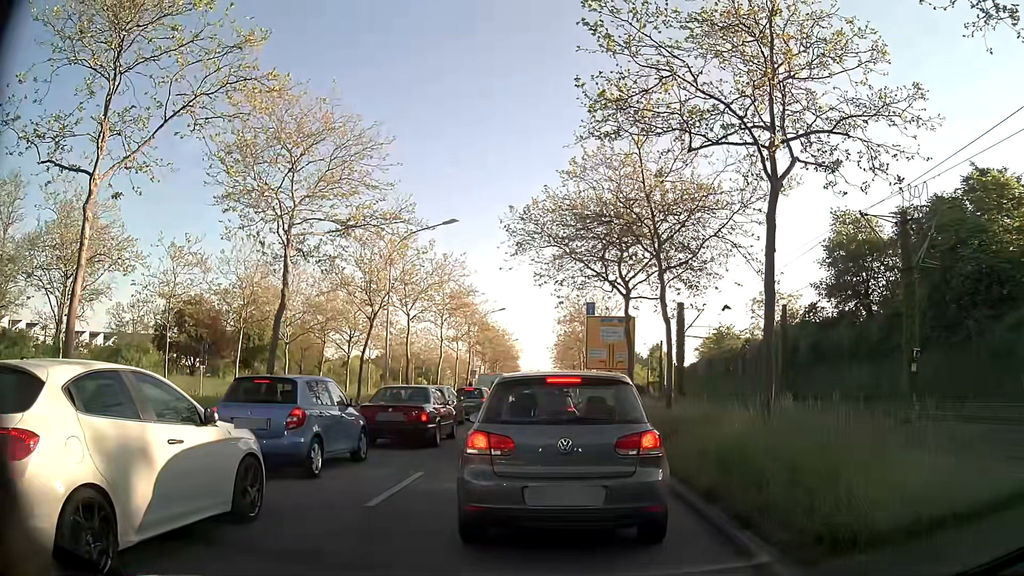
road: primary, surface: asphalt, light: Day
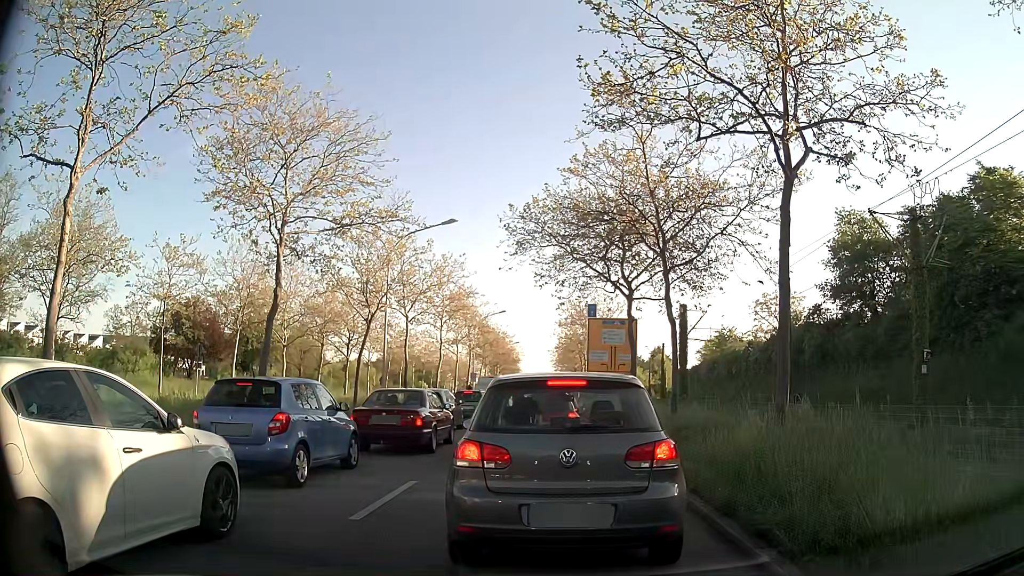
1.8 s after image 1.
(0.0, +0.6) m; 0°
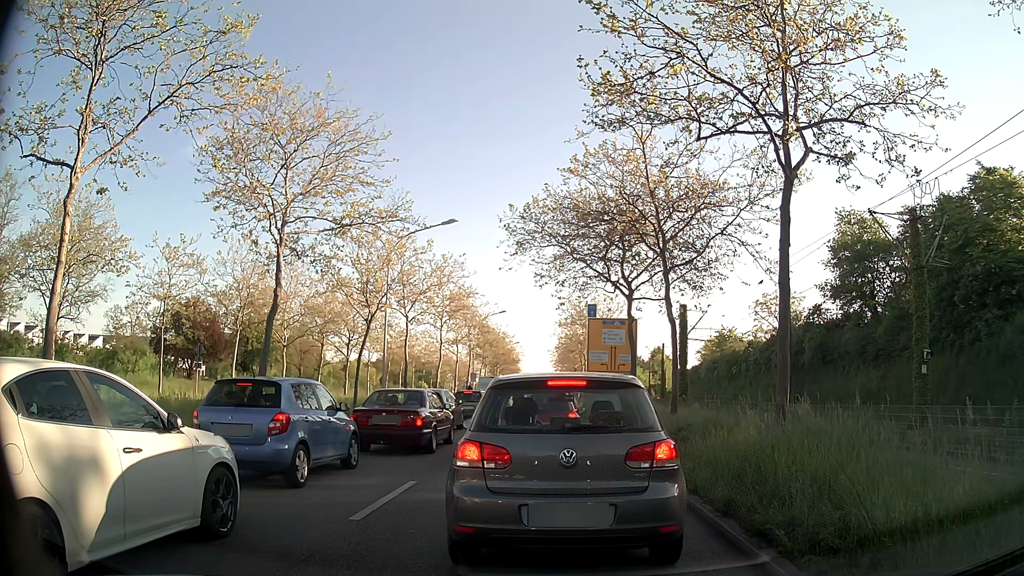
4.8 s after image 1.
(0.0, +0.1) m; 0°
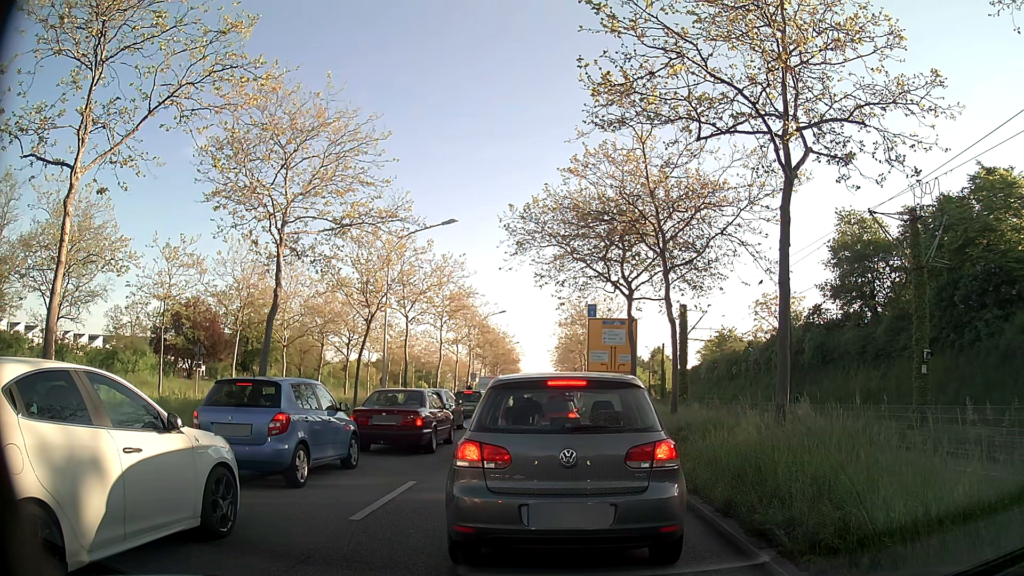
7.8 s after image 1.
(0.0, 0.0) m; 0°
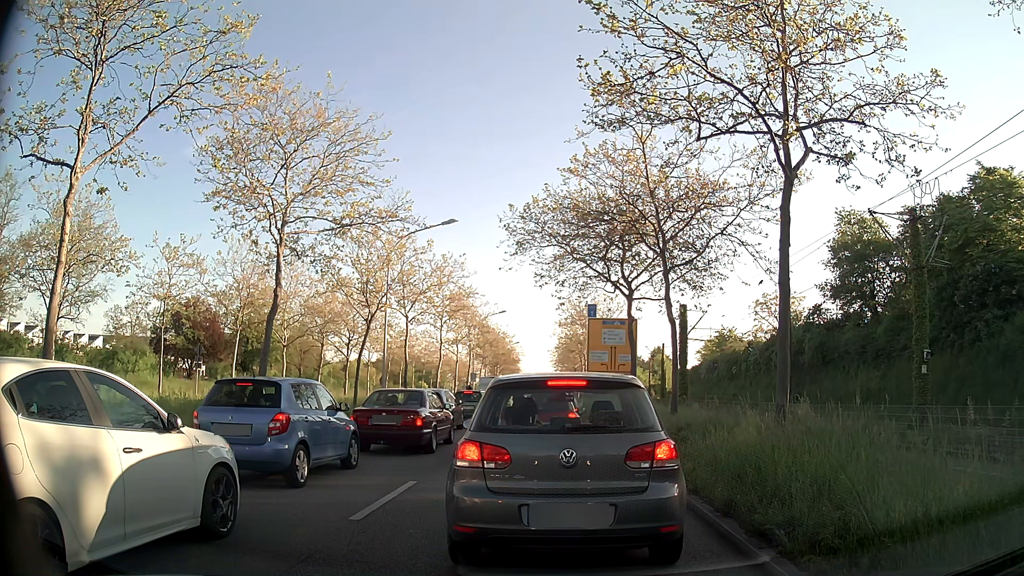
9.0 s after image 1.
(0.0, 0.0) m; 0°
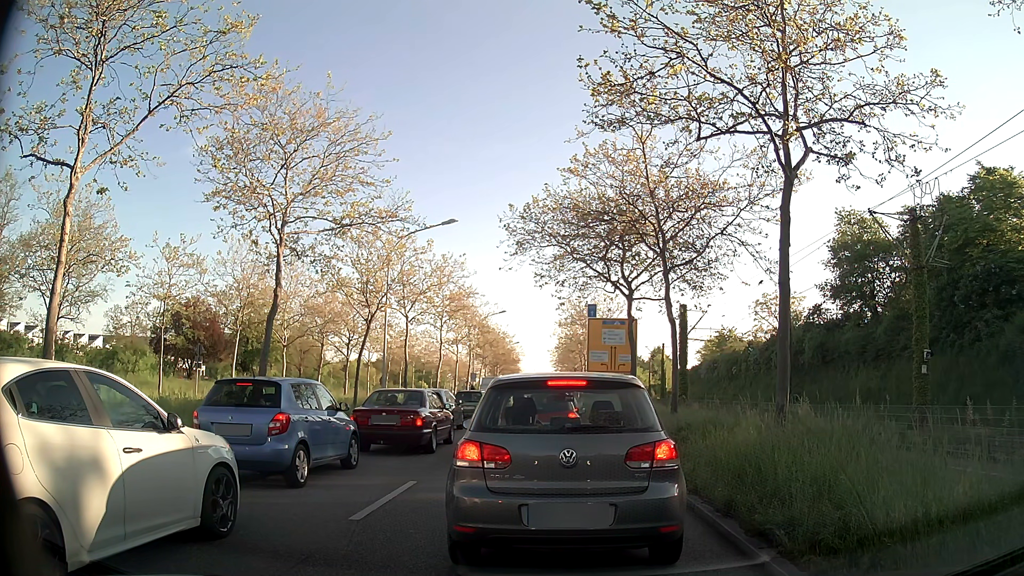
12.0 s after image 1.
(0.0, 0.0) m; 0°
